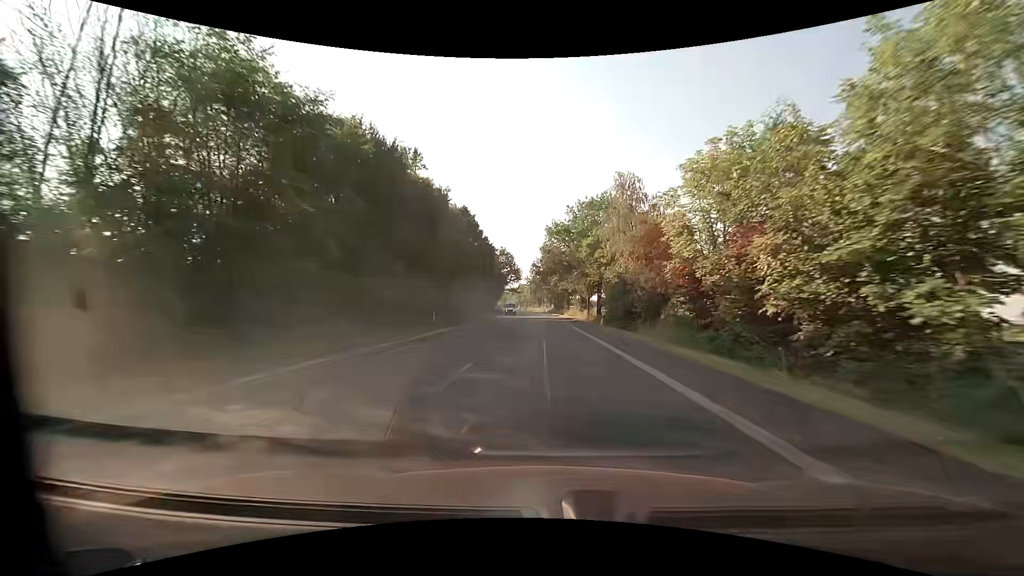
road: primary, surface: asphalt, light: Day
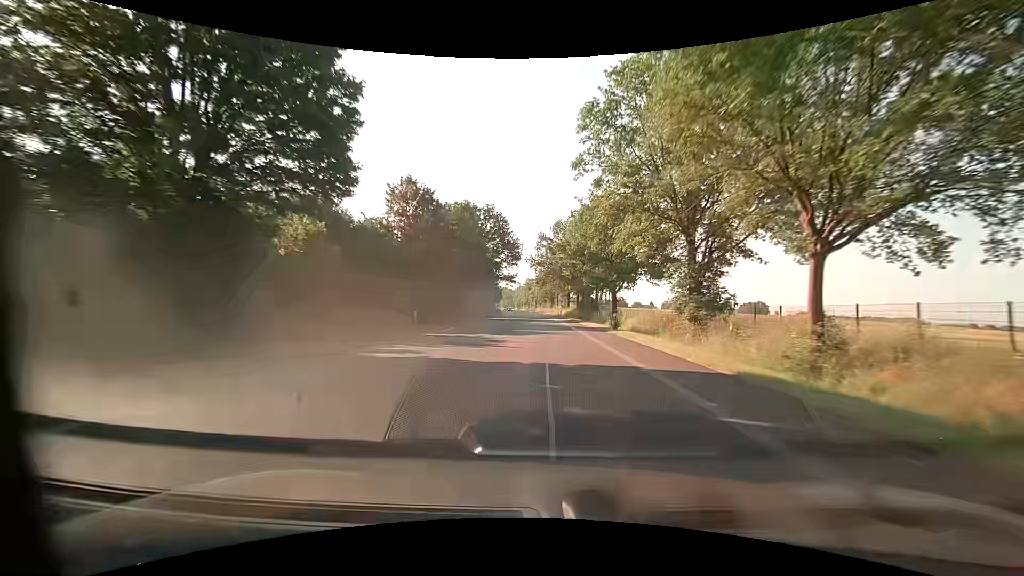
(-0.6, +56.3) m; -2°
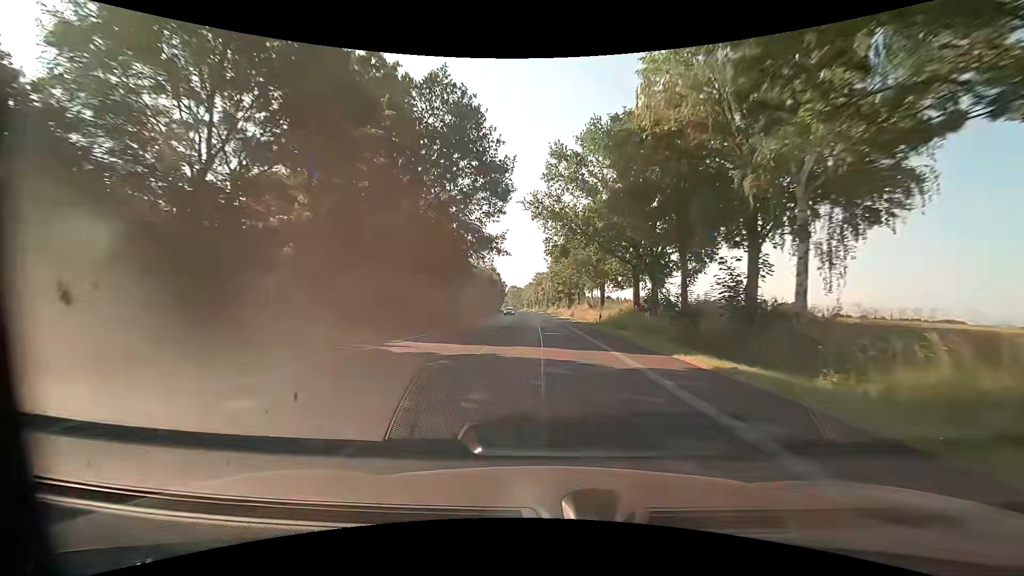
(-0.3, +45.1) m; -1°
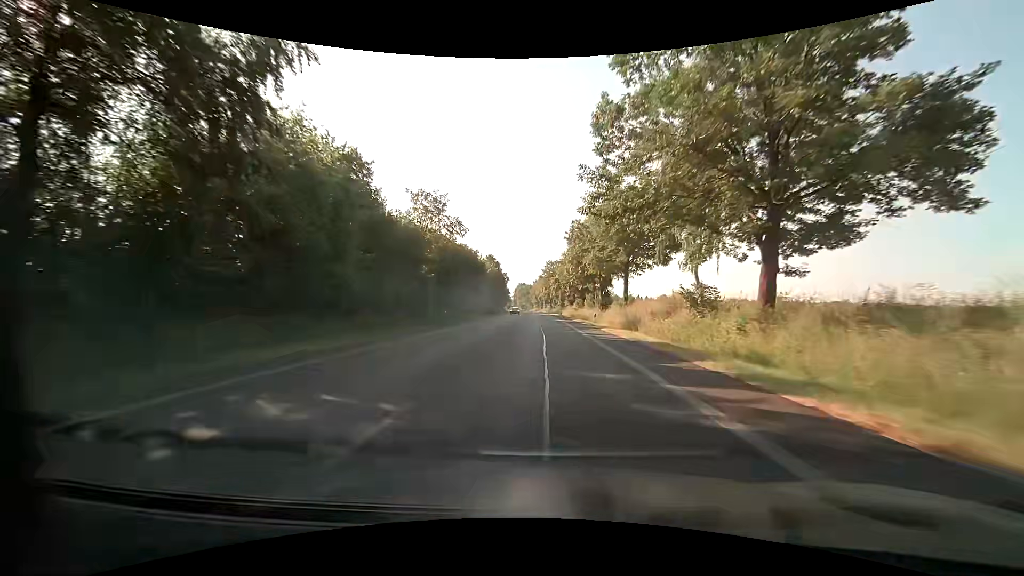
(-0.4, +45.1) m; -1°
(0, +10) (0, +20) (0, +30) (0, +40) (-1, +50) (-1, +60) (-1, +70) (-1, +80) (-2, +90) (-2, +100) m
